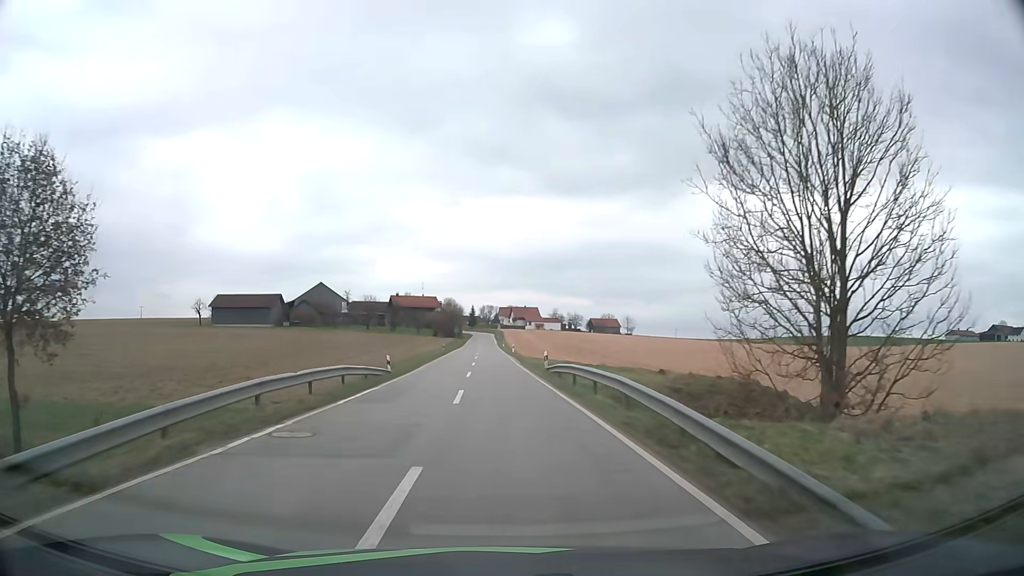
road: tertiary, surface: asphalt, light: Day
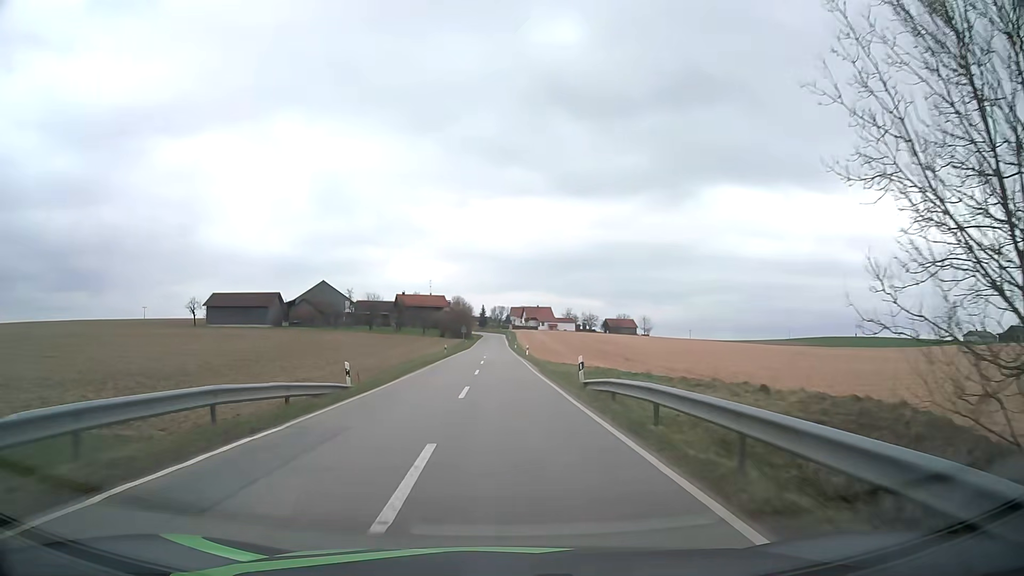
(-0.1, +10.5) m; -1°
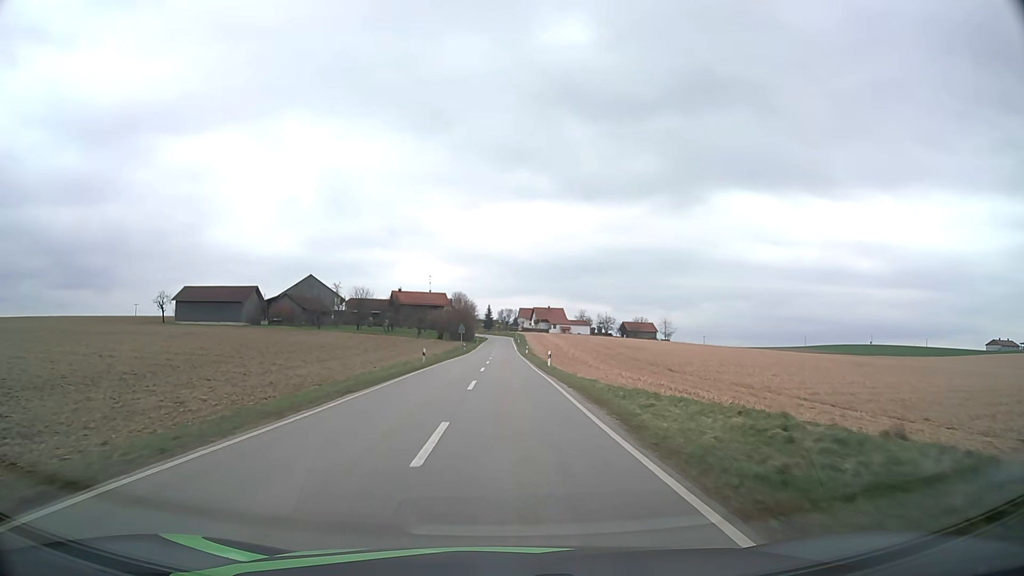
(-0.3, +21.2) m; -1°
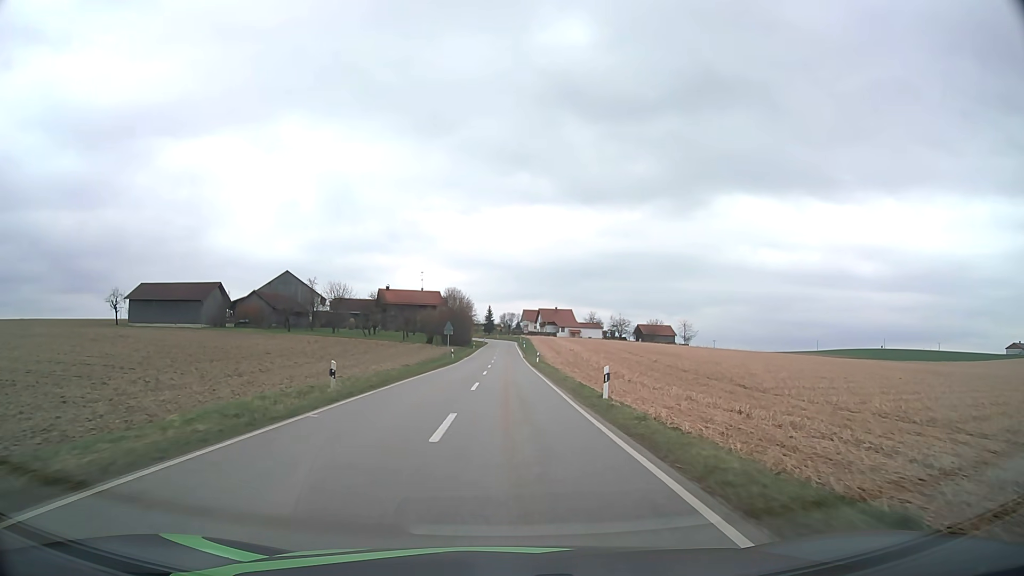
(-0.1, +21.8) m; 0°
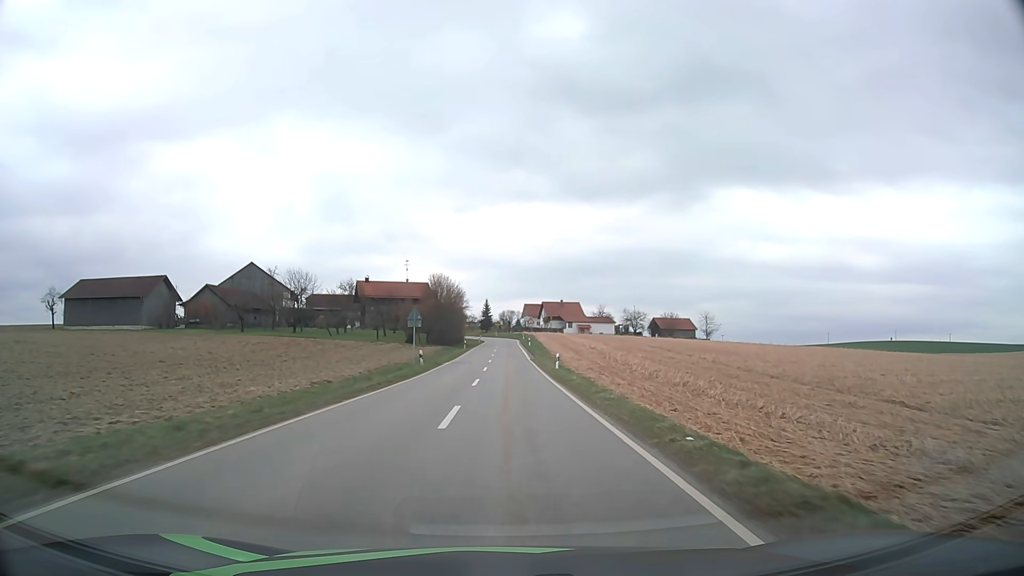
(0.0, +22.3) m; 0°
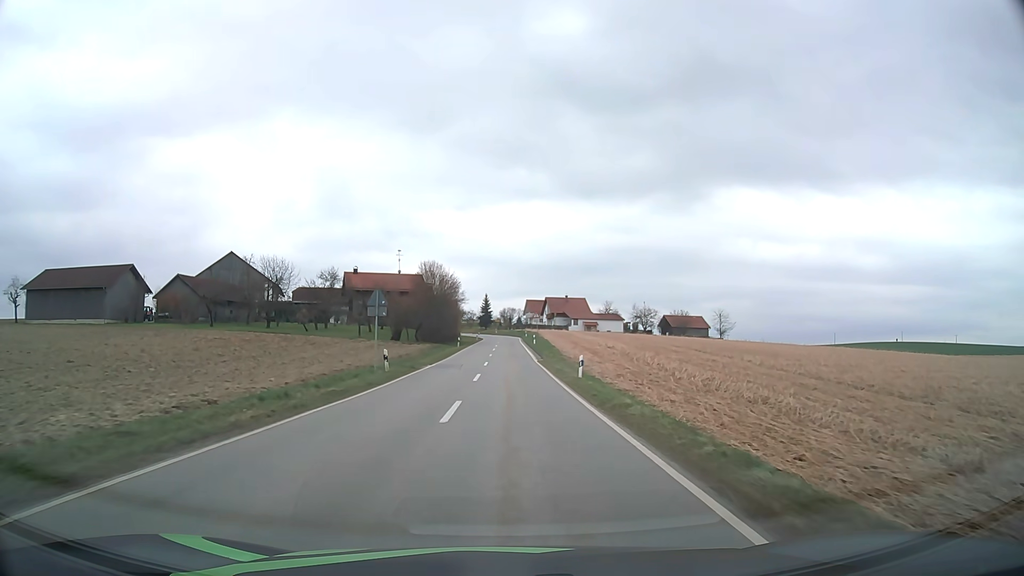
(0.0, +11.3) m; 0°
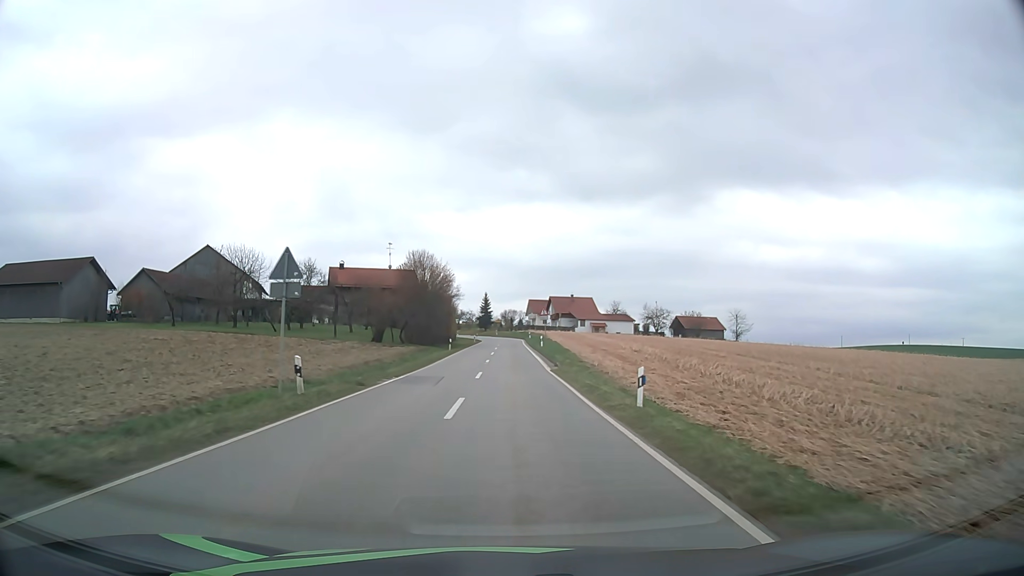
(0.0, +11.4) m; 0°
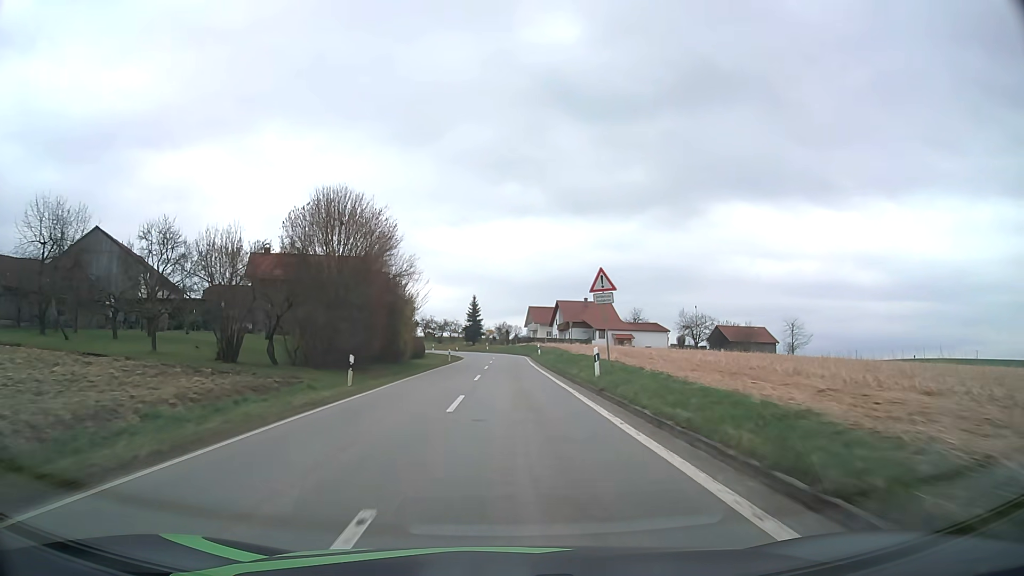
(0.0, +34.3) m; 0°
(0, +10) (0, +20) (0, +30) (0, +40) (+1, +50) (+1, +60) (0, +70) (-2, +80) (-4, +89) (-8, +99) m
